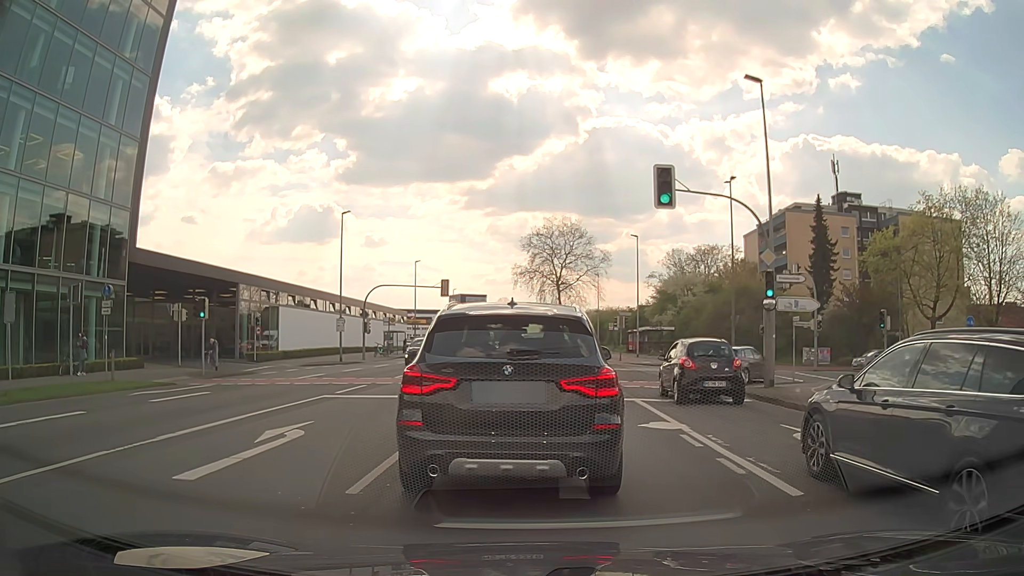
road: secondary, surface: asphalt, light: Day
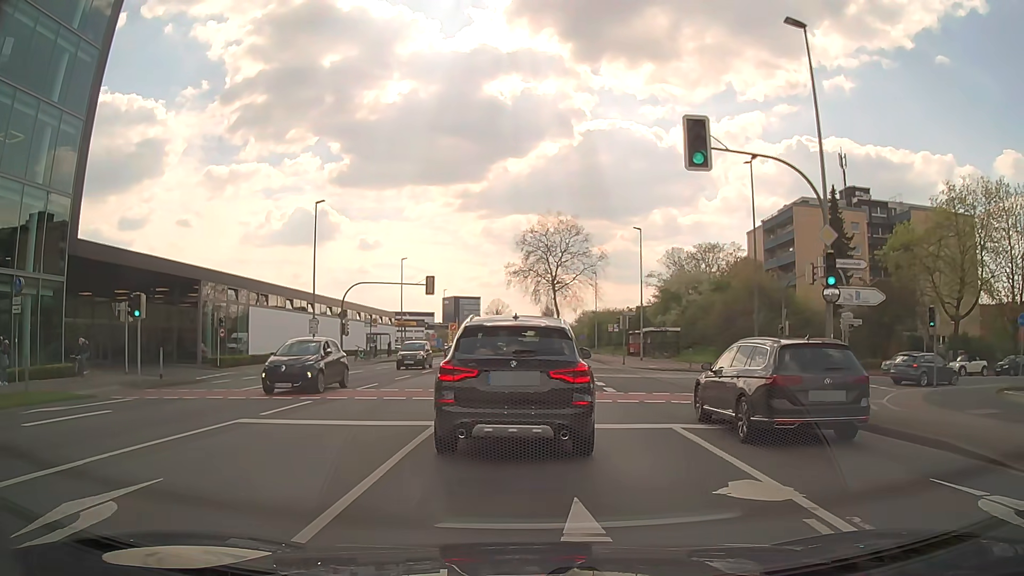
(0.0, +5.1) m; +1°
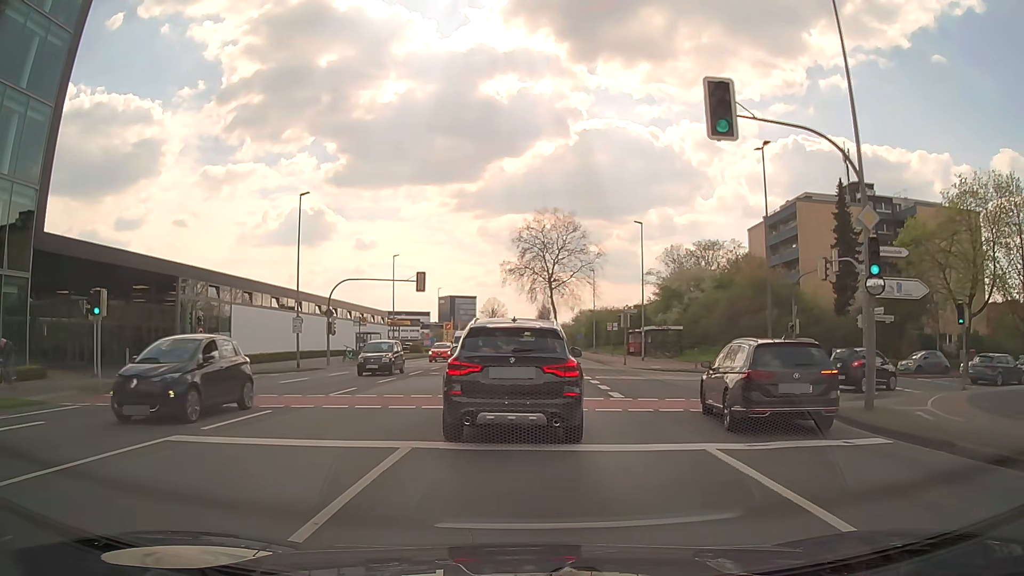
(0.0, +2.5) m; 0°
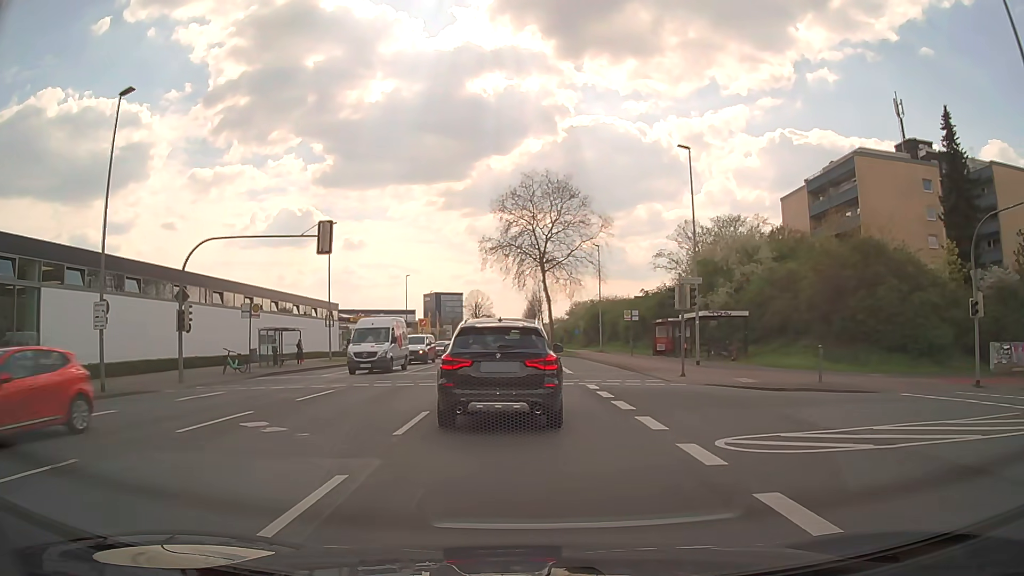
(0.0, +19.9) m; +1°
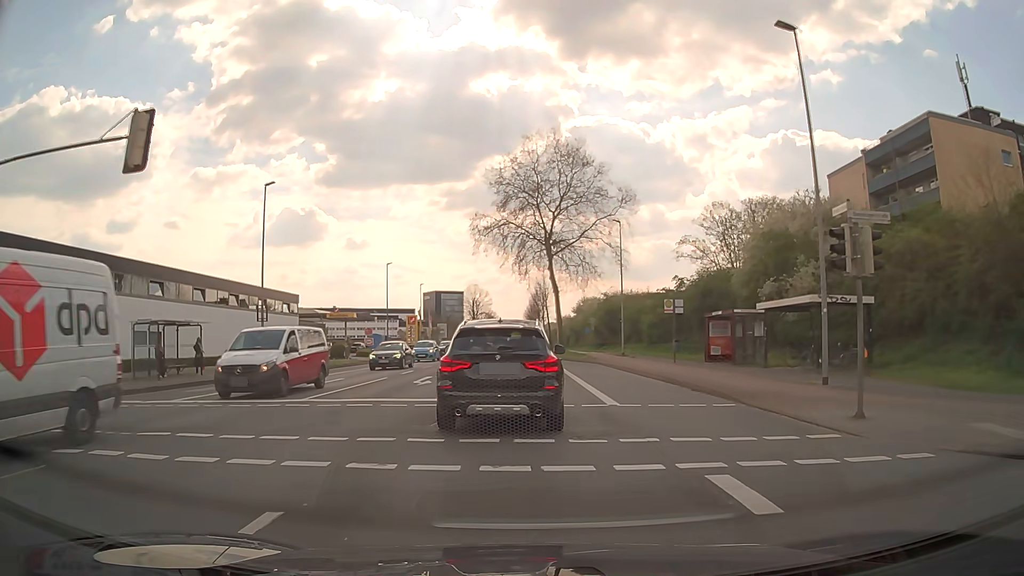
(-0.1, +14.0) m; 0°
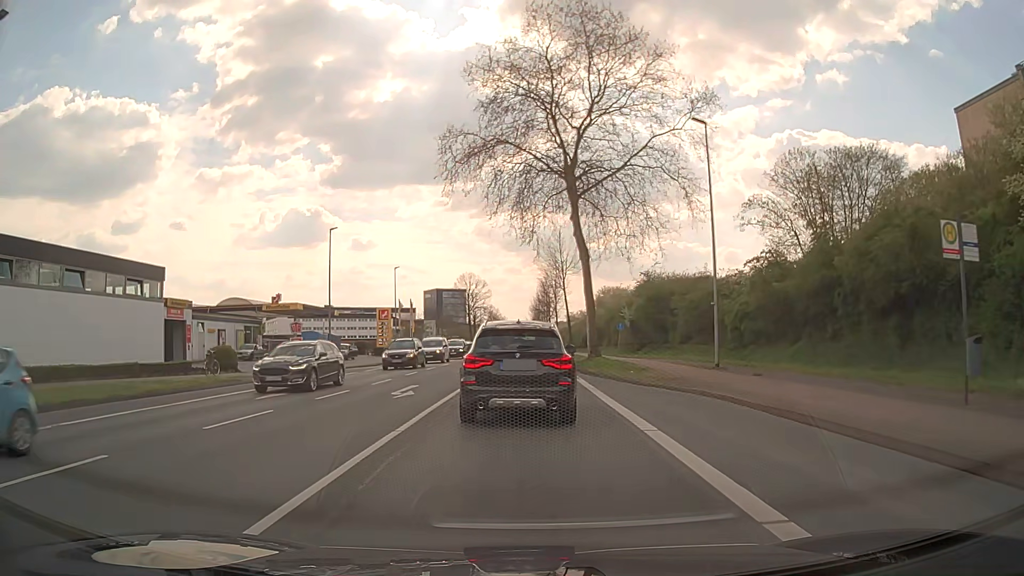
(-0.2, +25.0) m; -1°
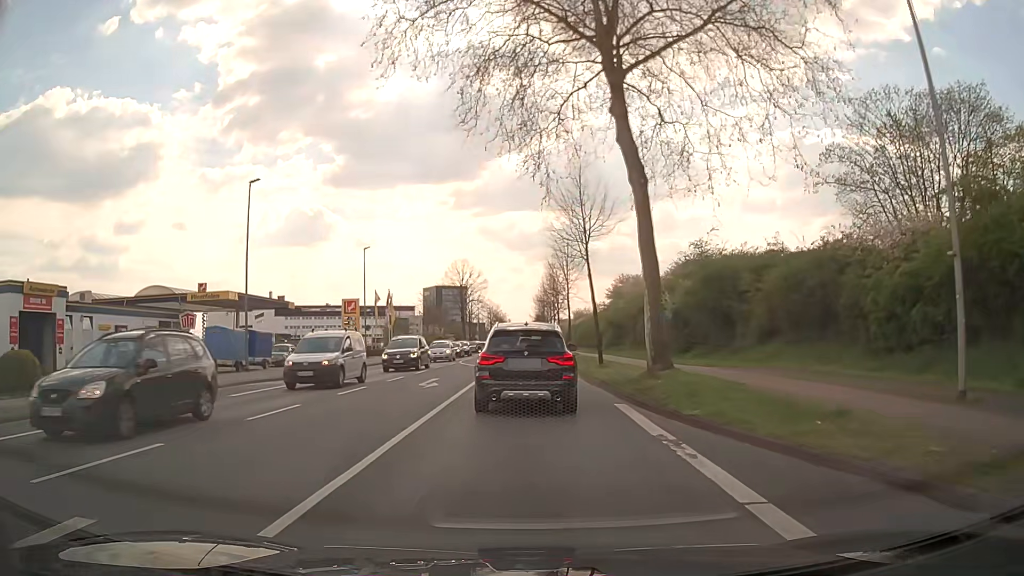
(-0.1, +16.9) m; 0°
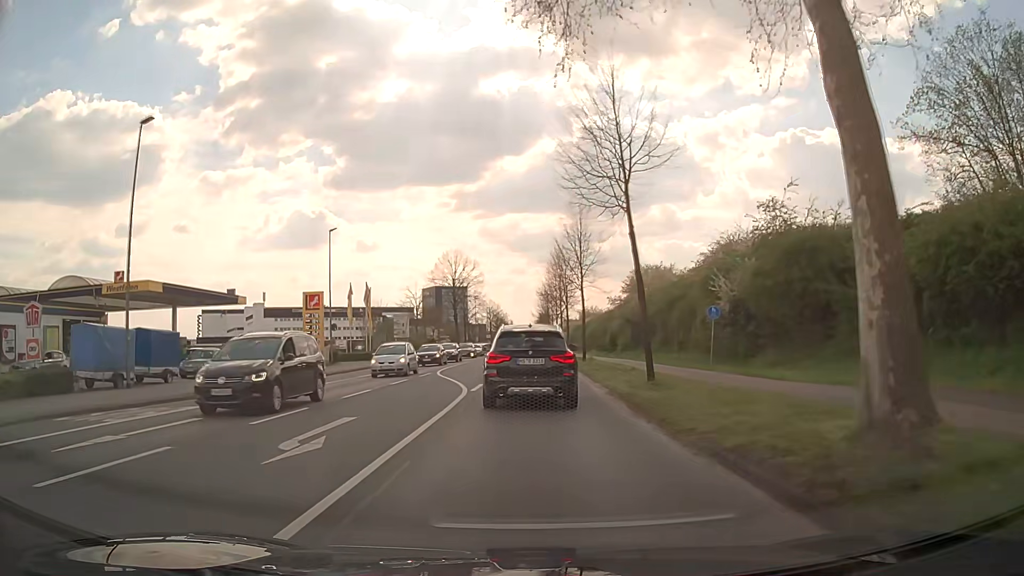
(0.0, +12.3) m; -1°
(0, +10) (0, +20) (0, +30) (0, +40) (+1, +50) (+1, +60) (+1, +70) (+1, +80) (+1, +90) (+1, +100) m
